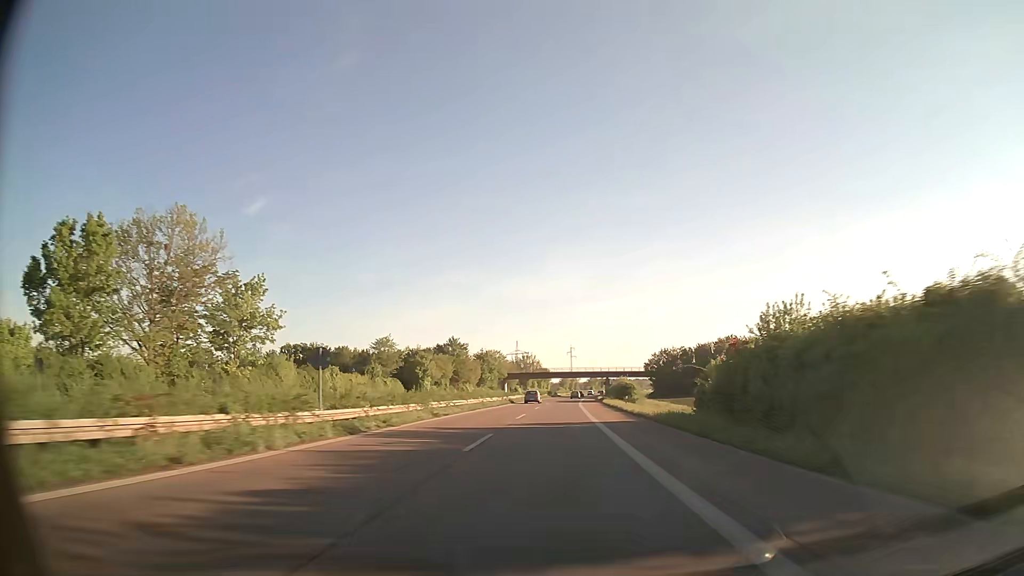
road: trunk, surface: asphalt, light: Day
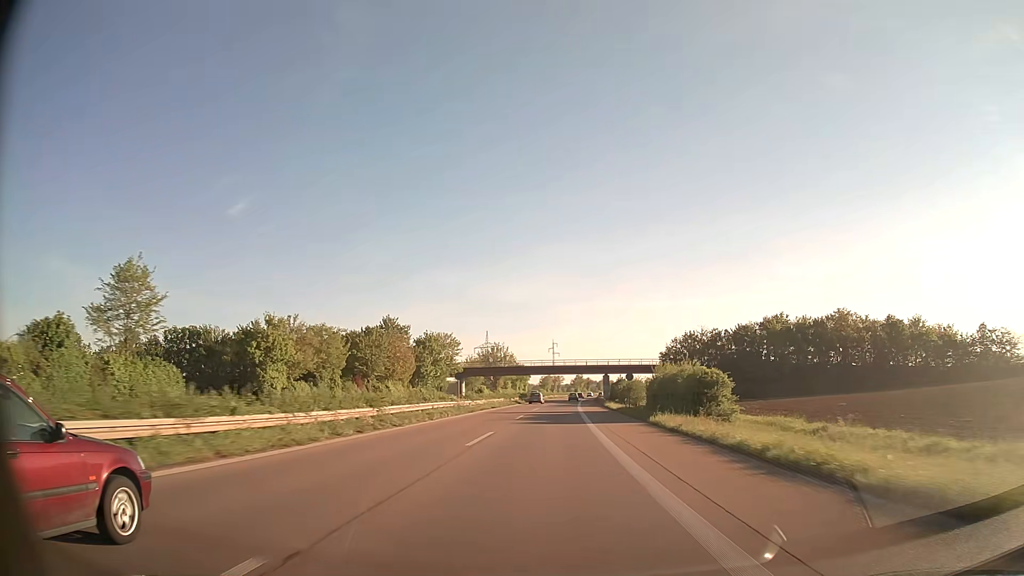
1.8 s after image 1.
(+0.8, +52.0) m; +2°
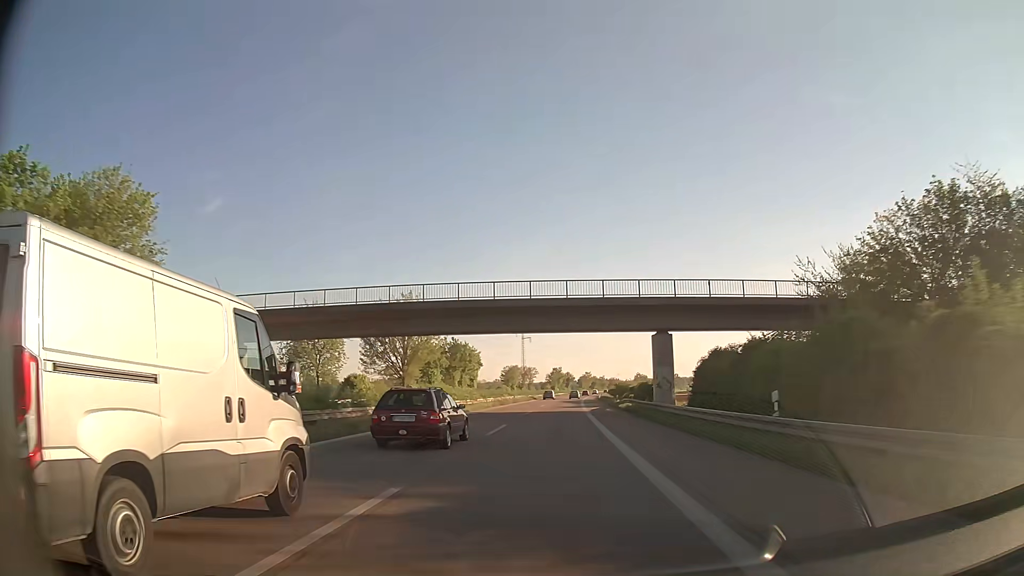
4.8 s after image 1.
(+1.6, +86.1) m; +2°
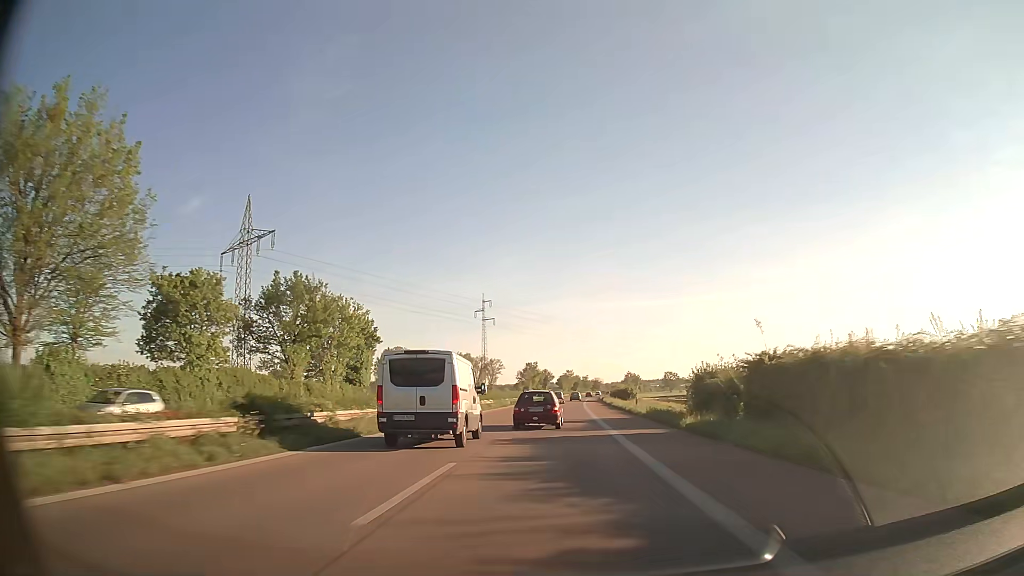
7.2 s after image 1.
(+1.2, +68.9) m; +2°
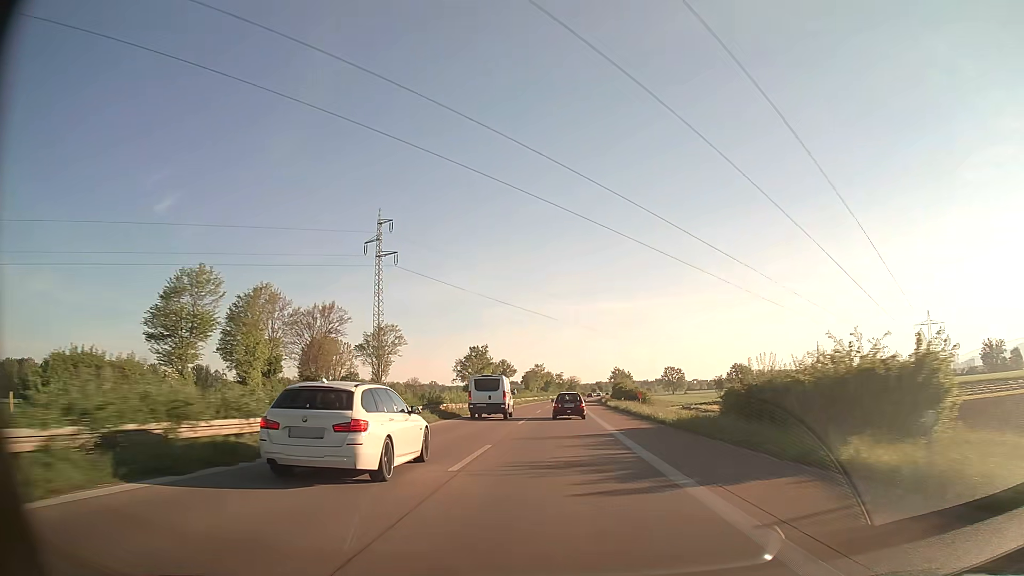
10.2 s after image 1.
(+1.9, +85.6) m; +3°
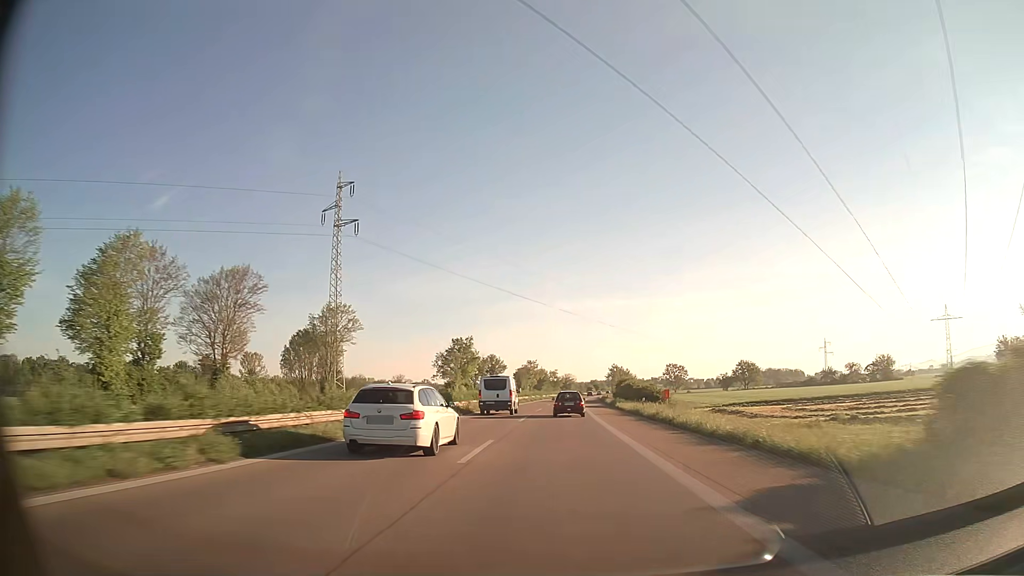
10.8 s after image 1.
(+0.1, +17.1) m; 0°
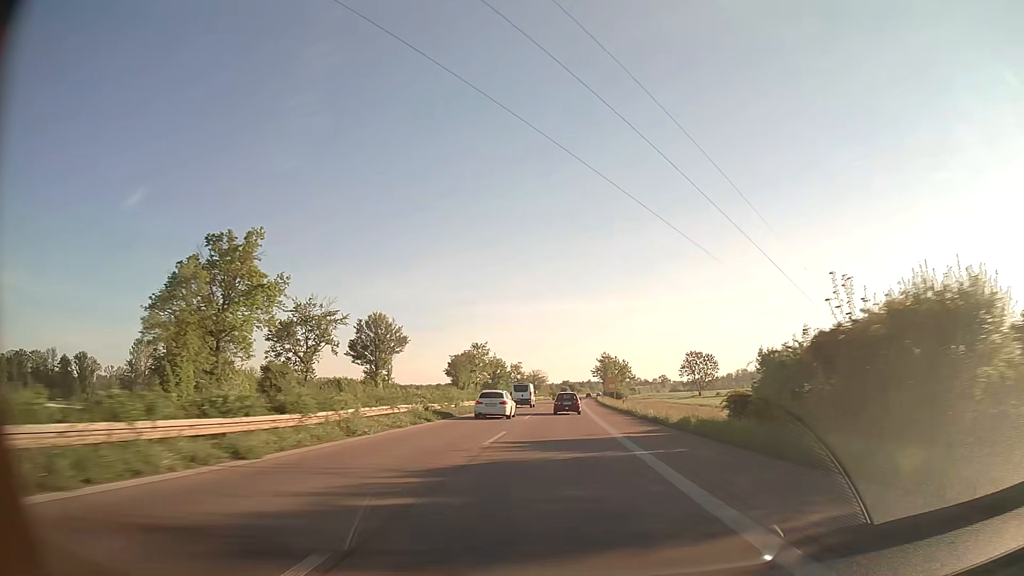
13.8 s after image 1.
(+2.0, +85.6) m; +3°
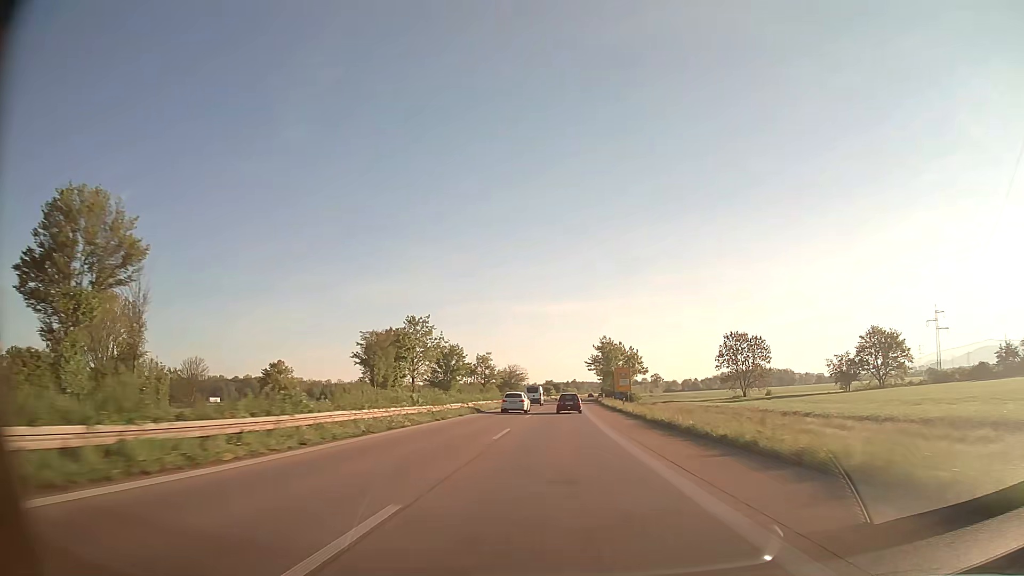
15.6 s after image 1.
(+0.7, +51.6) m; +1°
(0, +10) (0, +20) (0, +30) (0, +40) (+1, +50) (+1, +60) (+1, +70) (+2, +80) (+2, +90) (+2, +100) m
